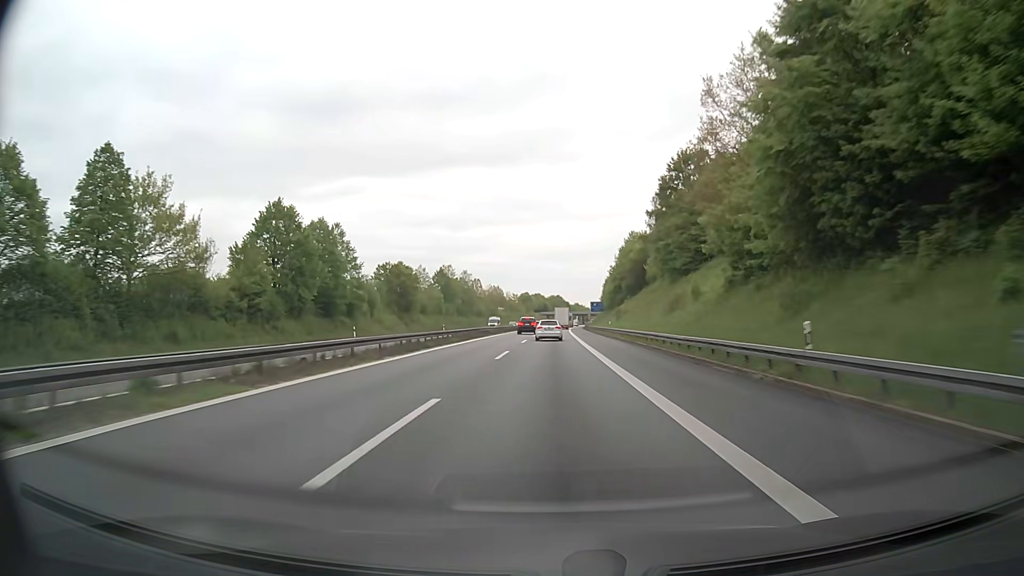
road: motorway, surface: asphalt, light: Day
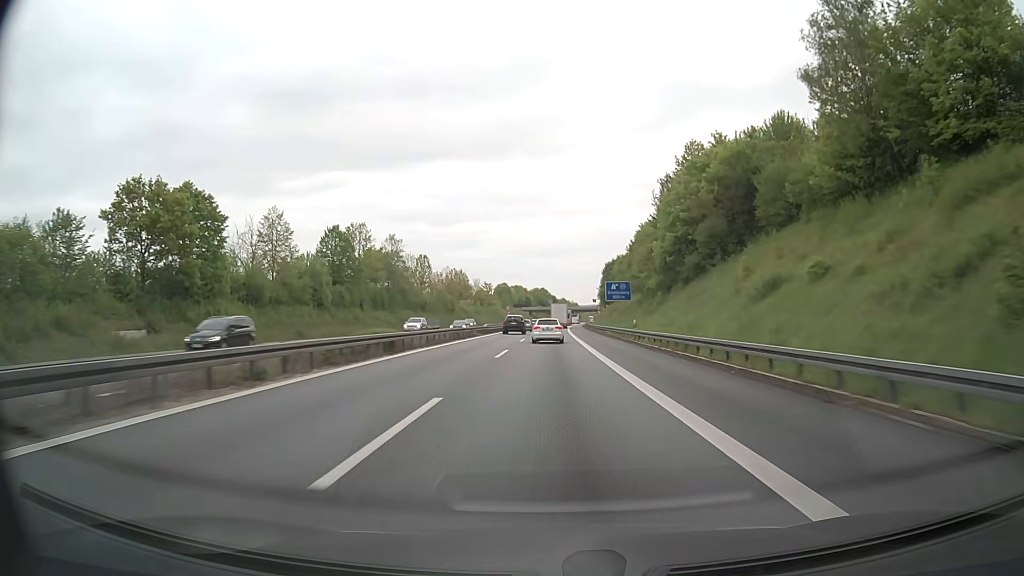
(+0.6, +72.3) m; +1°
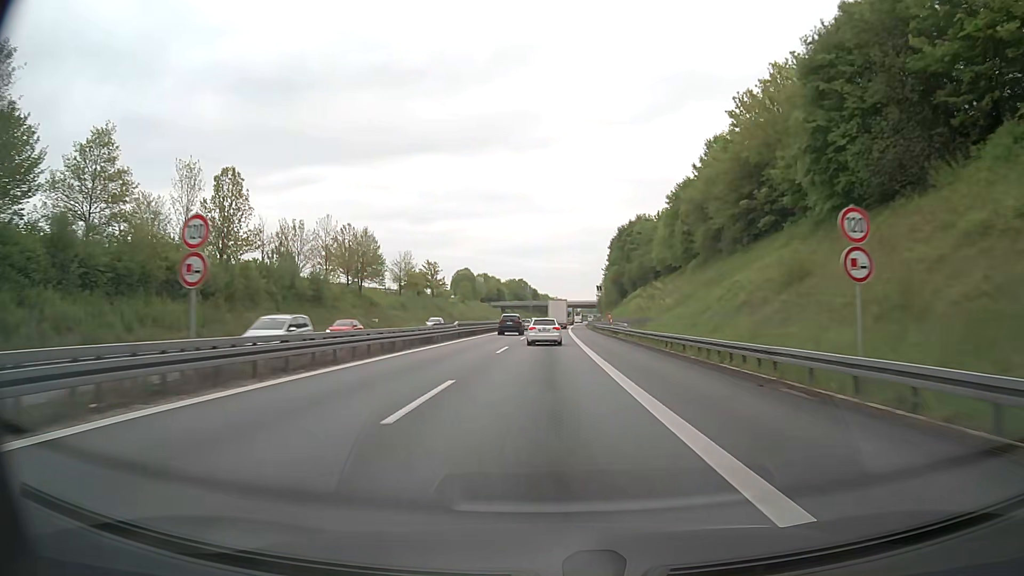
(+1.3, +87.2) m; +2°
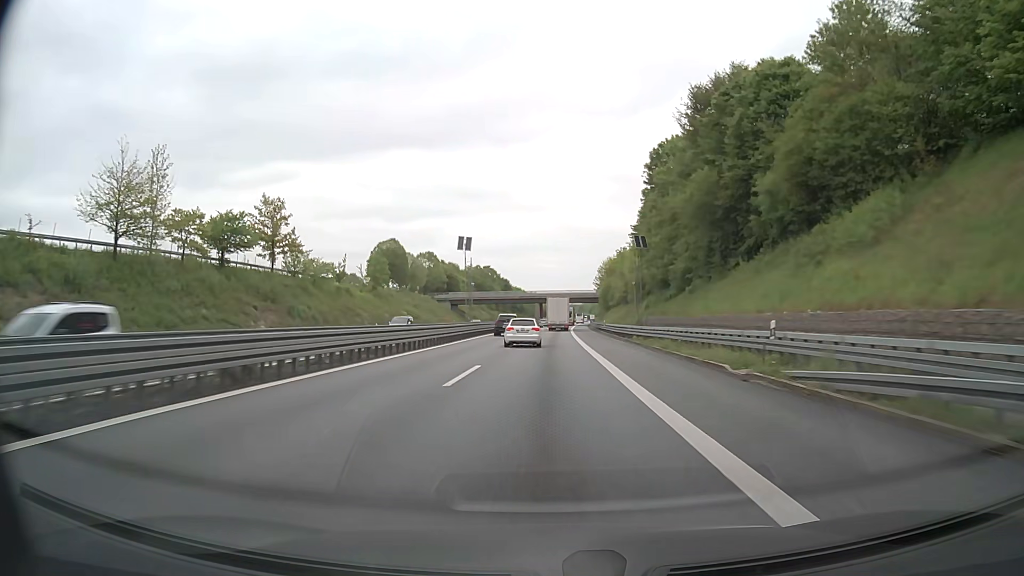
(+1.1, +85.9) m; +2°
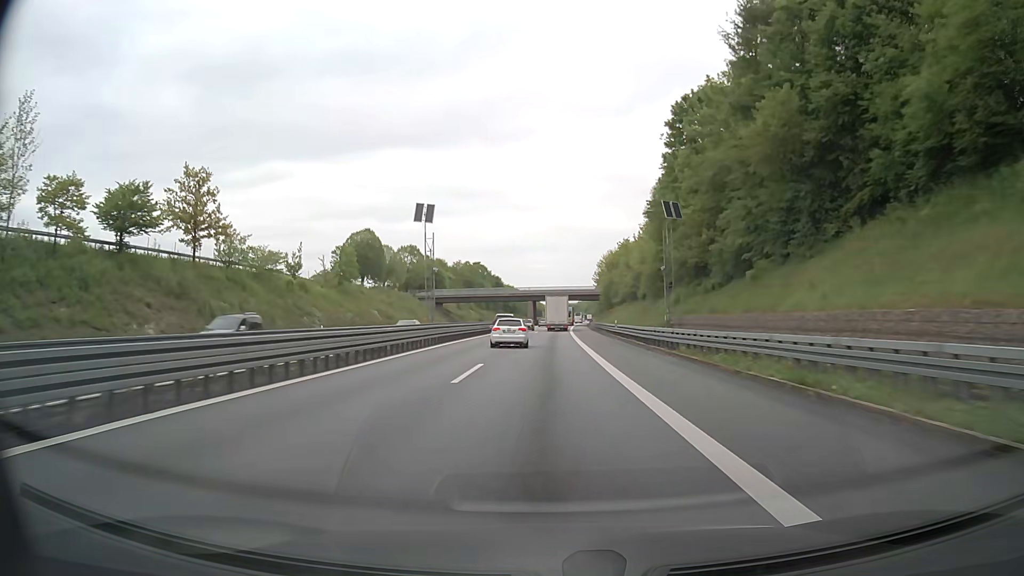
(+0.1, +17.0) m; 0°
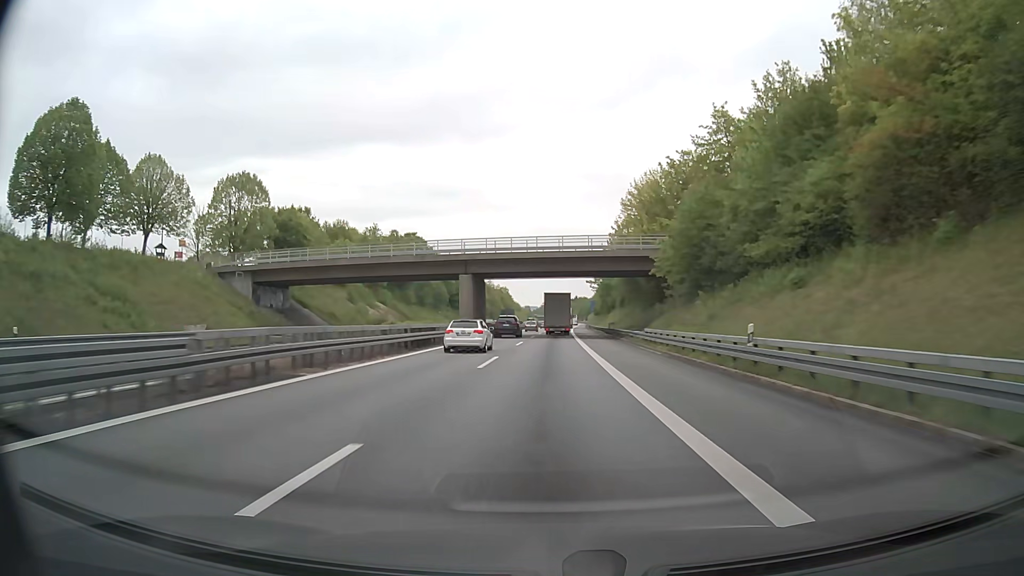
(+1.5, +85.9) m; +2°
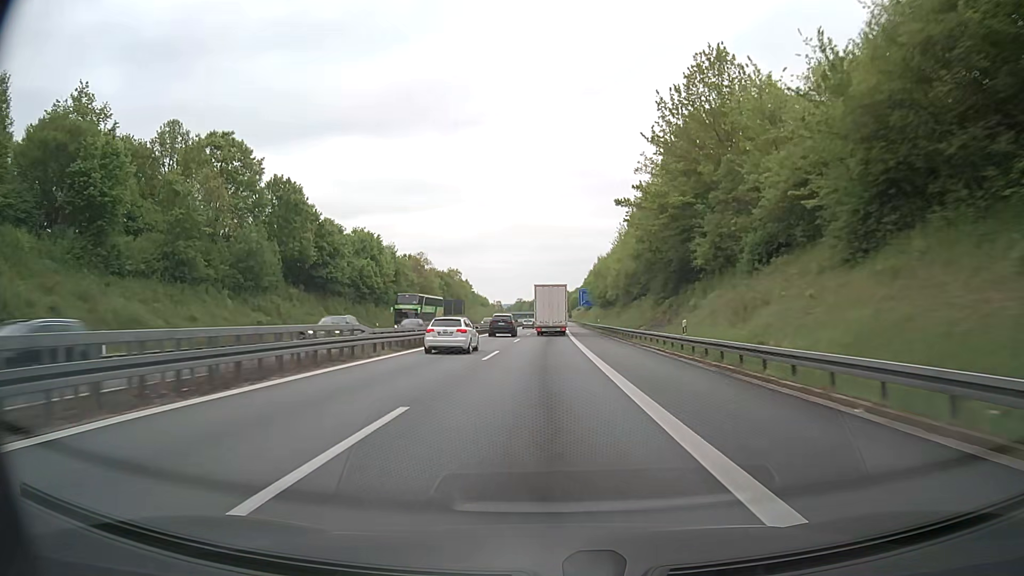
(+1.5, +87.1) m; +2°
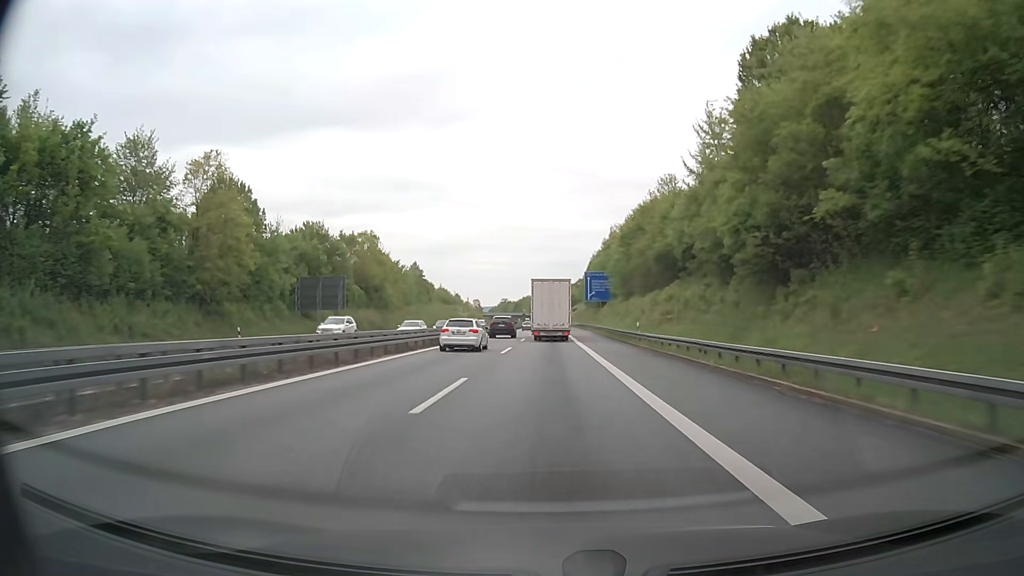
(+0.6, +84.7) m; +1°
(0, +10) (0, +20) (0, +30) (0, +40) (0, +50) (0, +60) (0, +70) (0, +80) (0, +90) (0, +100) m
